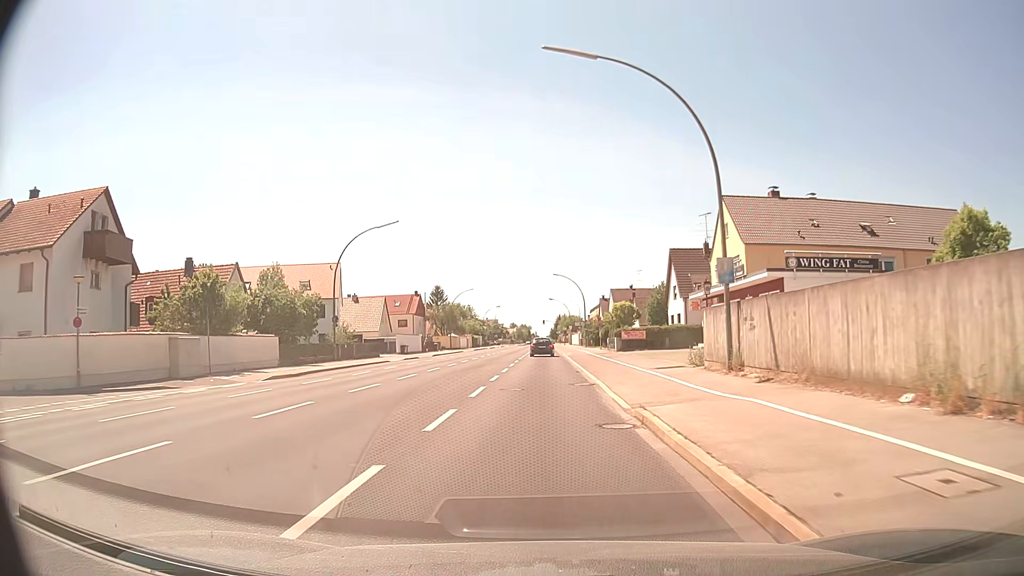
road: secondary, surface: asphalt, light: Day
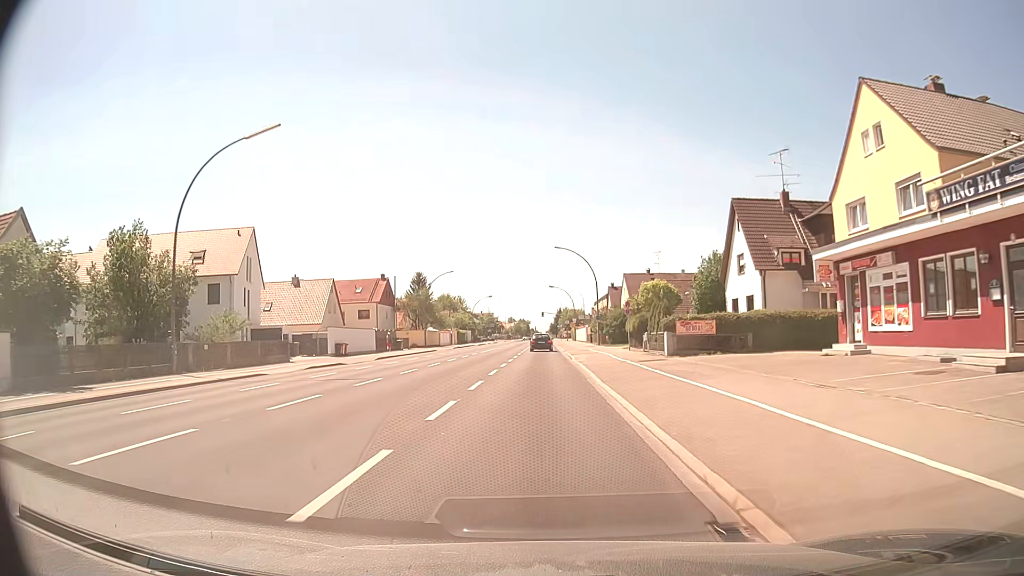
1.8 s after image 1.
(0.0, +23.1) m; 0°
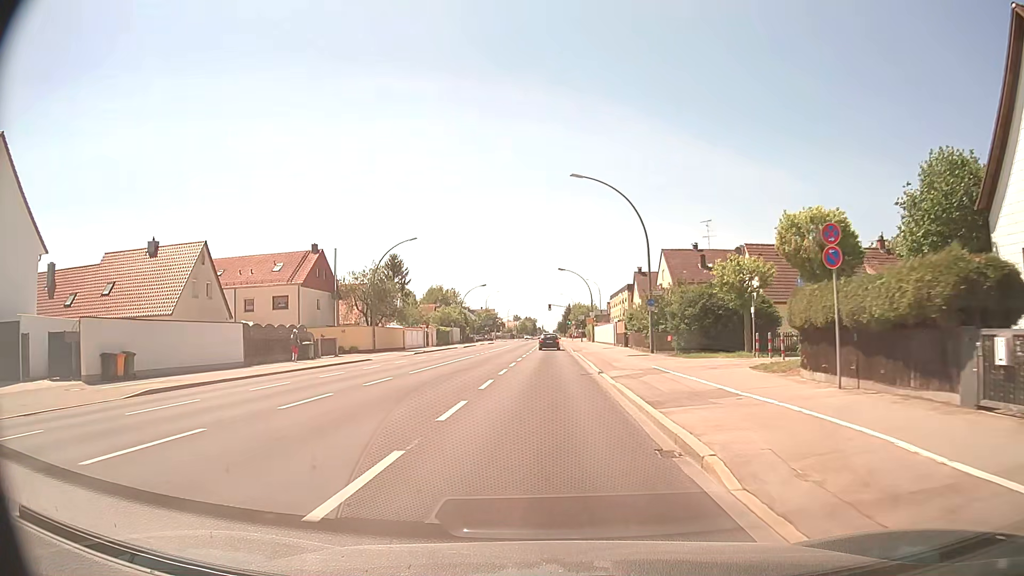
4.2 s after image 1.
(-0.2, +30.0) m; -1°
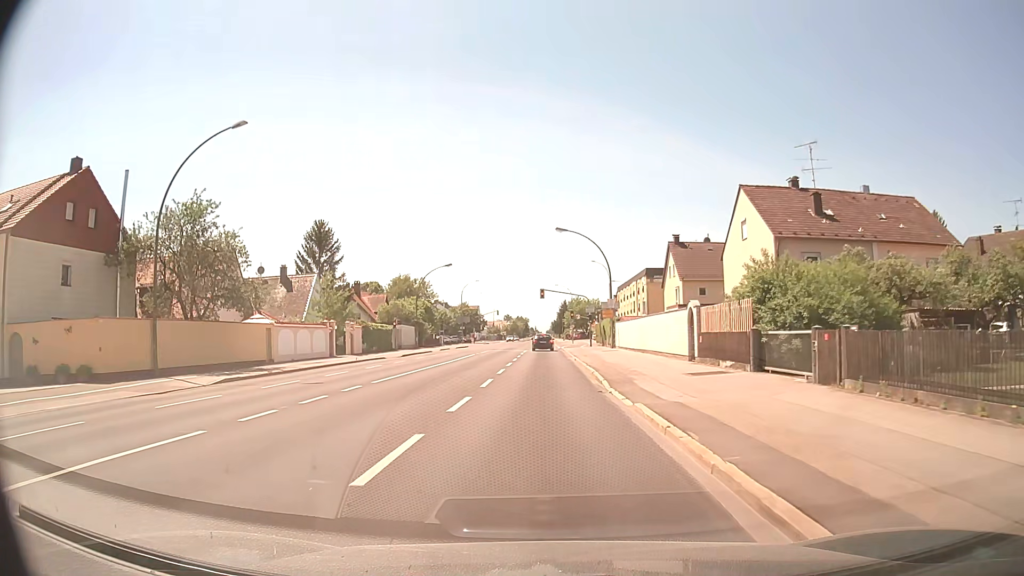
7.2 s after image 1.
(+0.1, +34.5) m; 0°
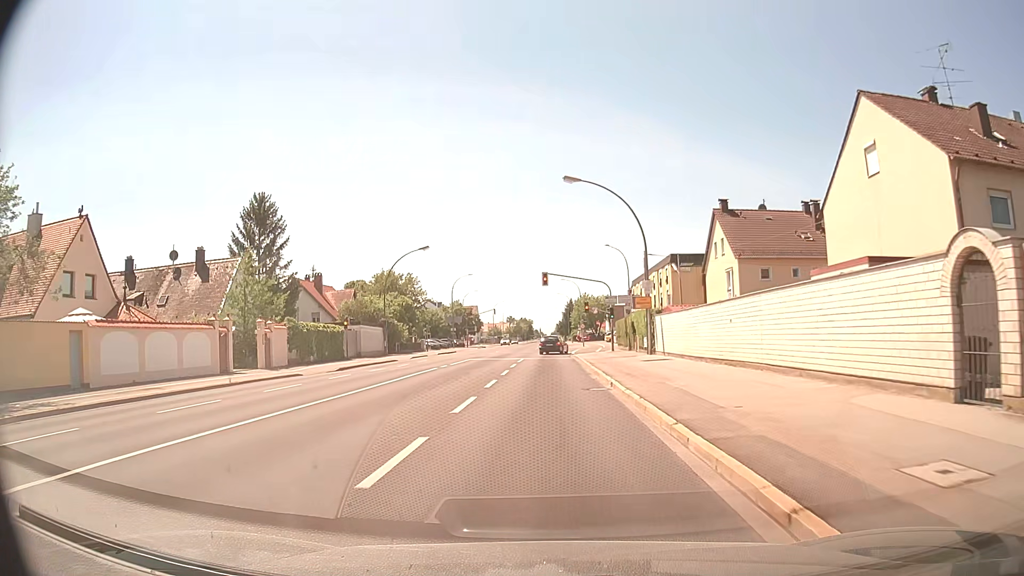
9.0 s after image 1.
(0.0, +18.1) m; 0°
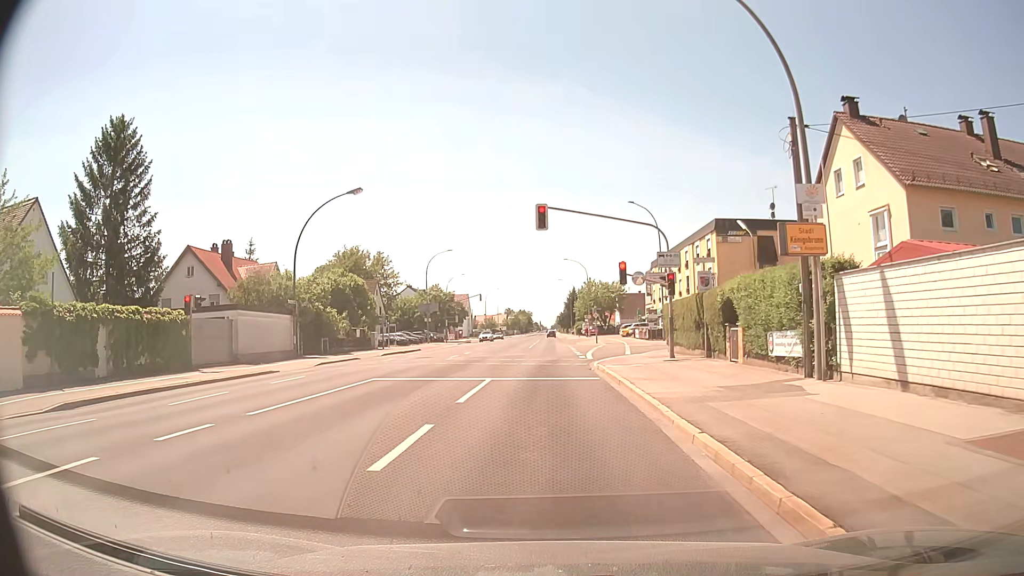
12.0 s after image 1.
(+0.1, +23.1) m; 0°
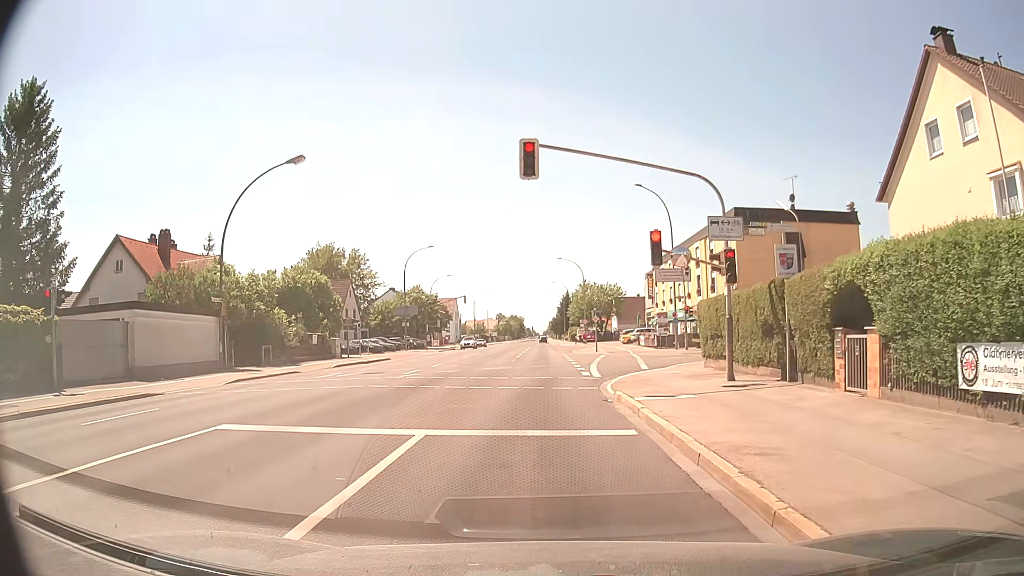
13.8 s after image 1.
(0.0, +8.9) m; 0°
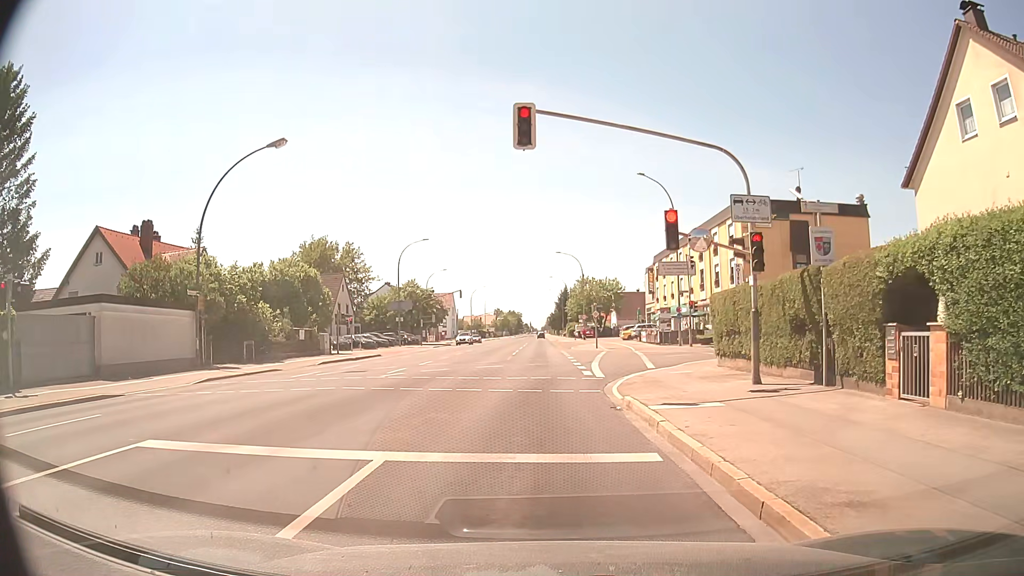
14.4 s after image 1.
(0.0, +2.1) m; 0°
(0, +10) (0, +20) (+4, +29) (+13, +34) (+23, +36) (+32, +38) (+42, +39) (+52, +41) (+62, +43) (+72, +45) m
